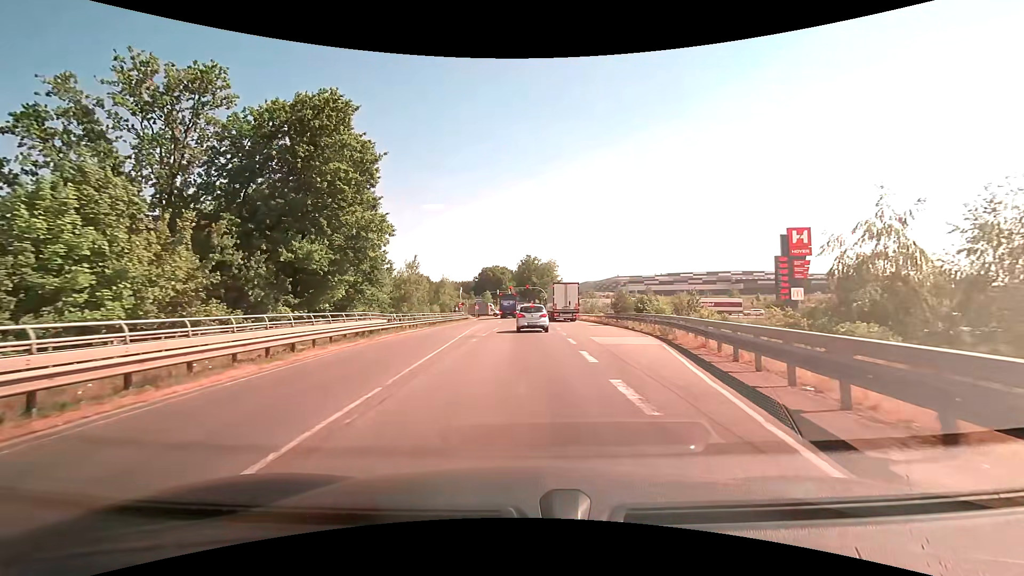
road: primary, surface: asphalt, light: Day
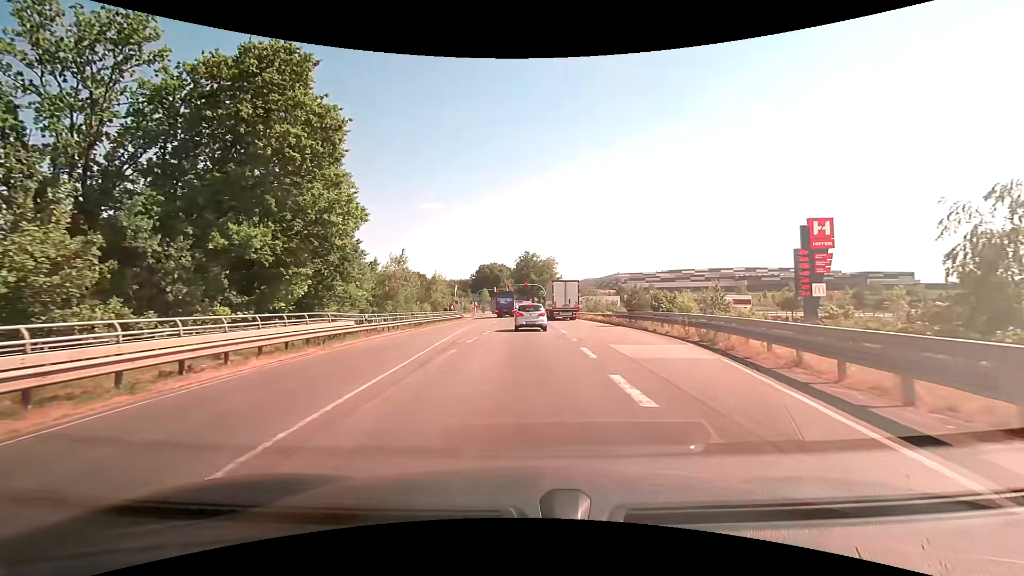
(0.0, +5.7) m; 0°
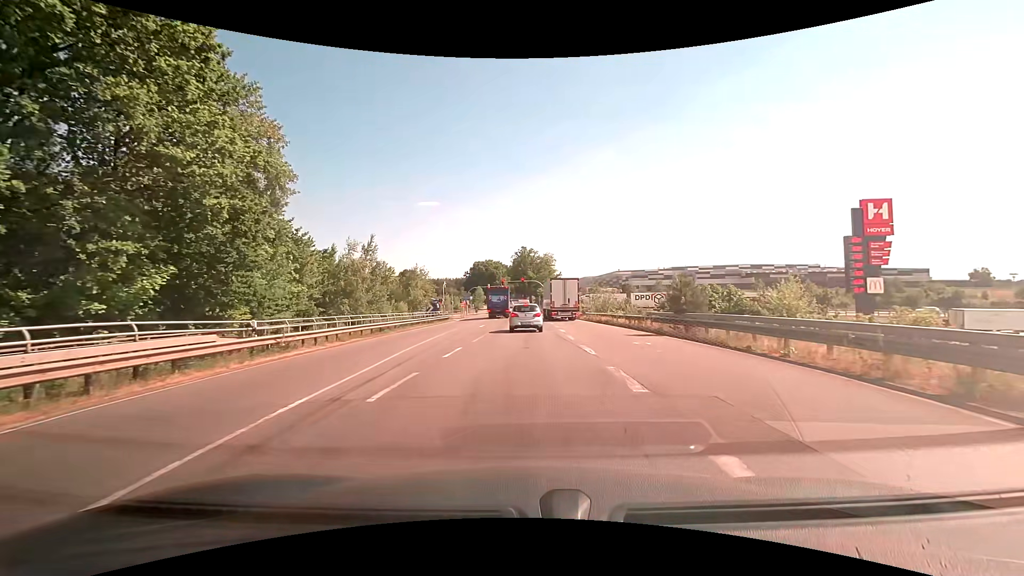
(0.0, +11.1) m; 0°
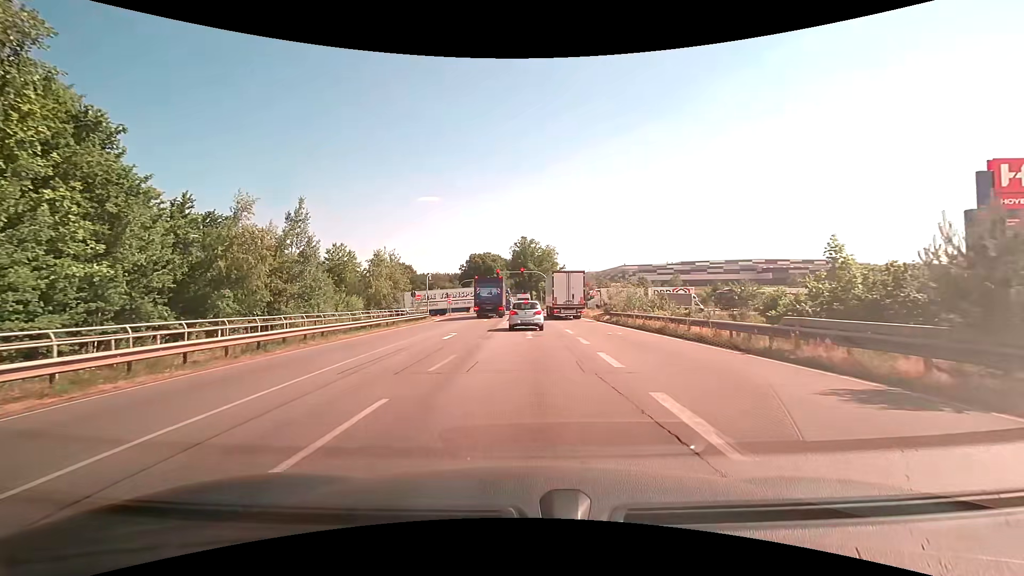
(0.0, +14.8) m; 0°
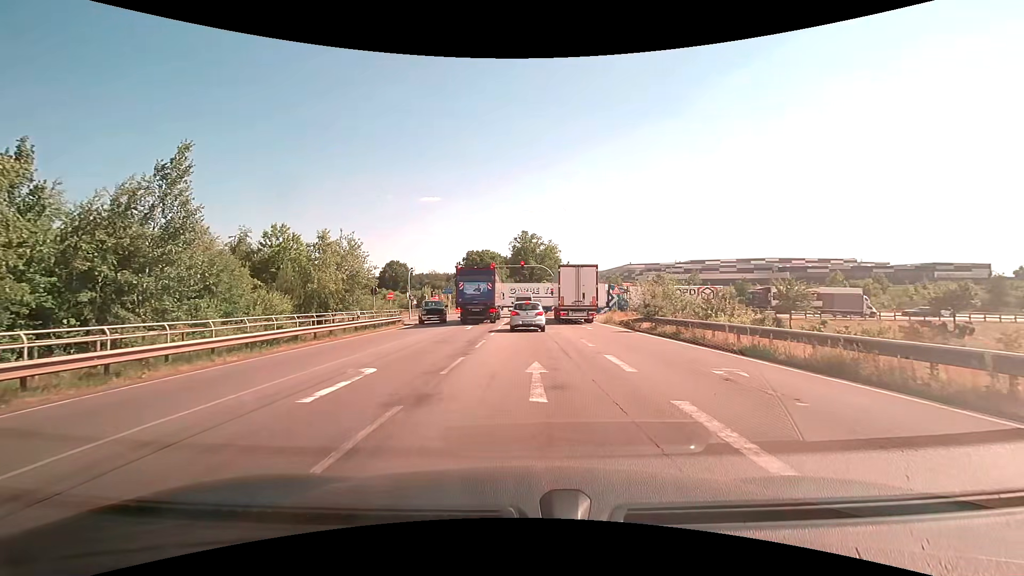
(0.0, +12.3) m; 0°
(0, +10) (0, +20) (0, +30) (0, +40) (0, +50) (0, +60) (0, +70) (-1, +80) (-1, +90) (-1, +100) m
